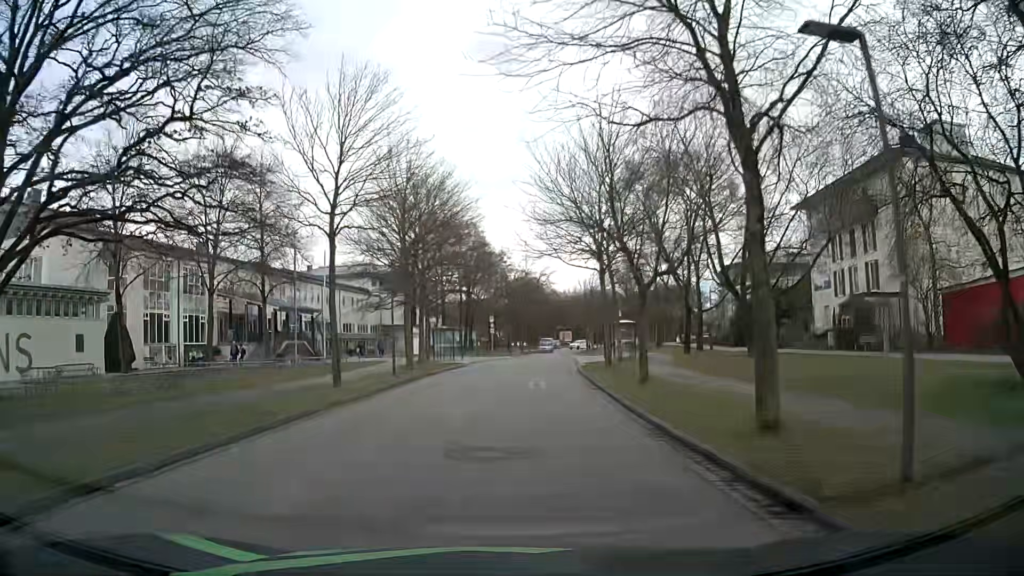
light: Day
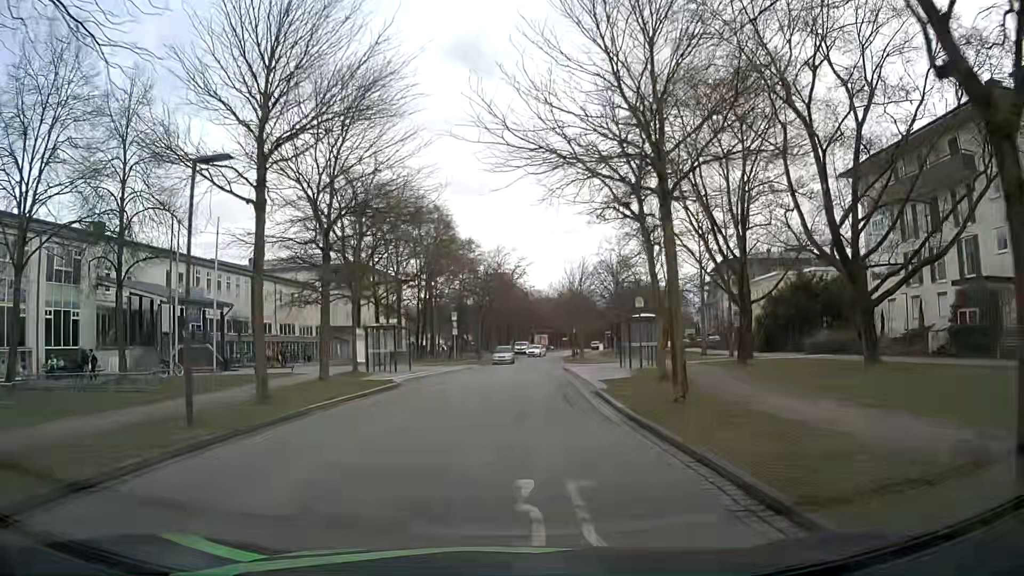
(+0.4, +15.2) m; +3°
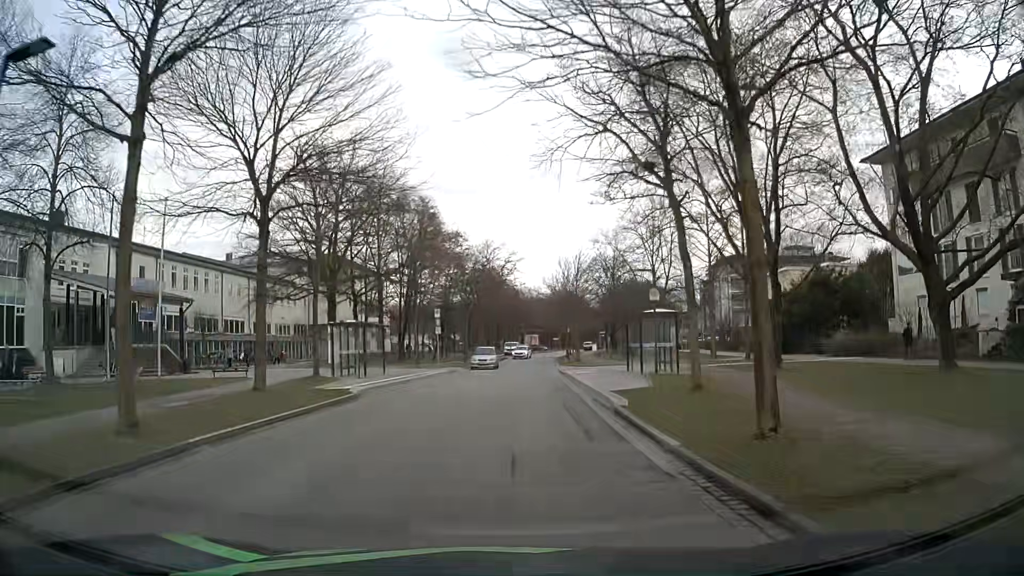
(0.0, +5.0) m; +1°
